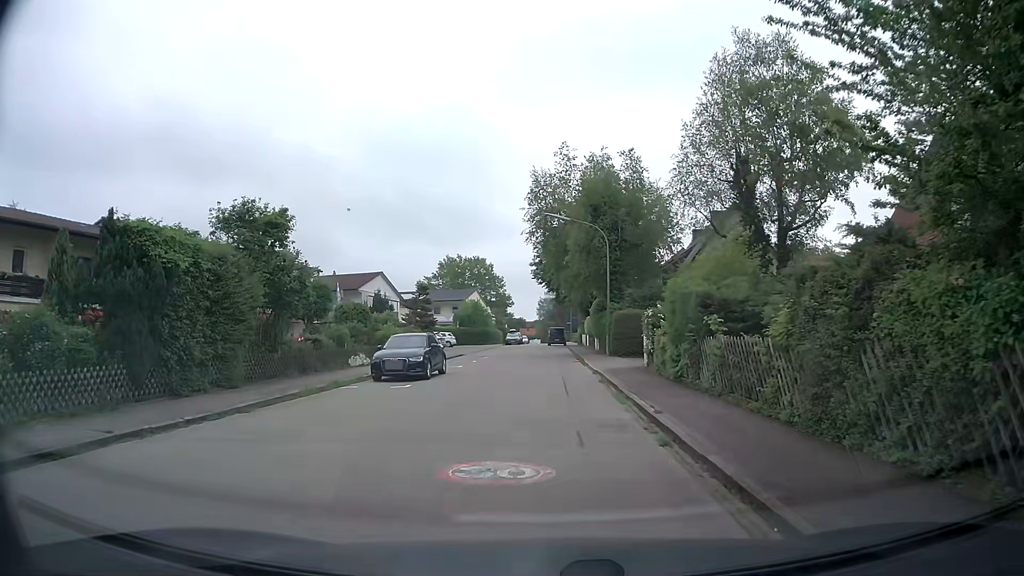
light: Day
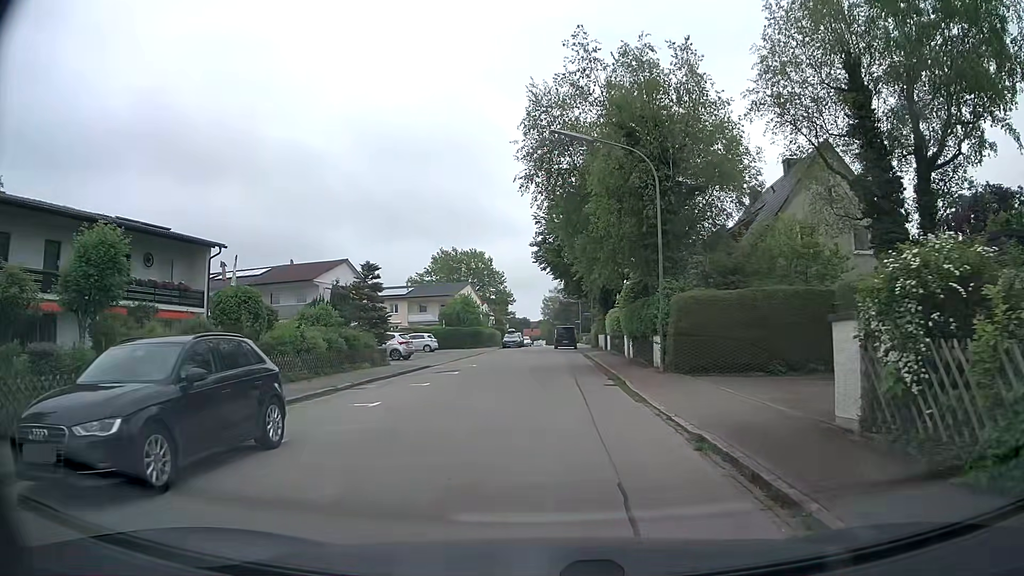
(0.0, +15.1) m; 0°
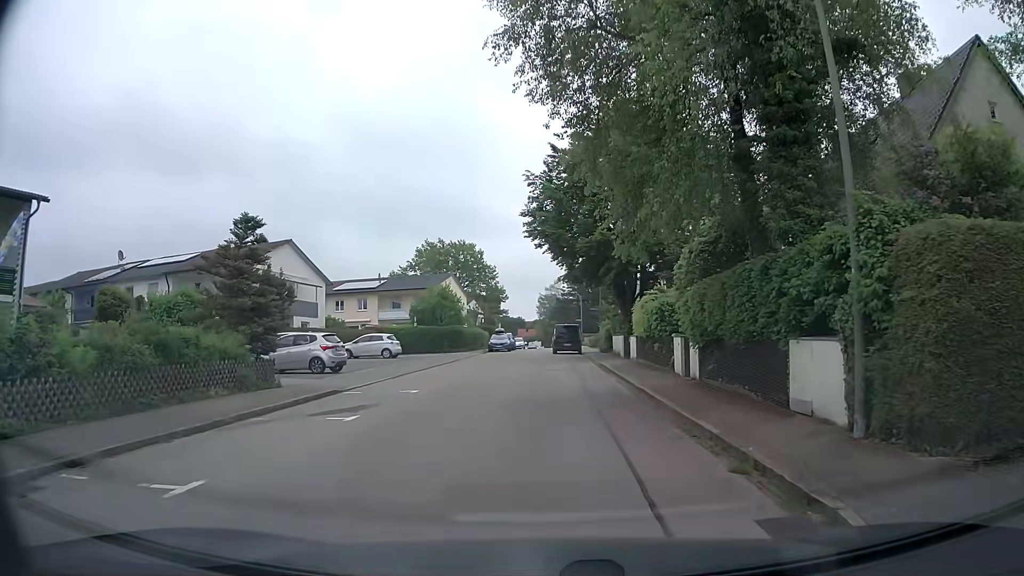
(-0.2, +13.2) m; 0°
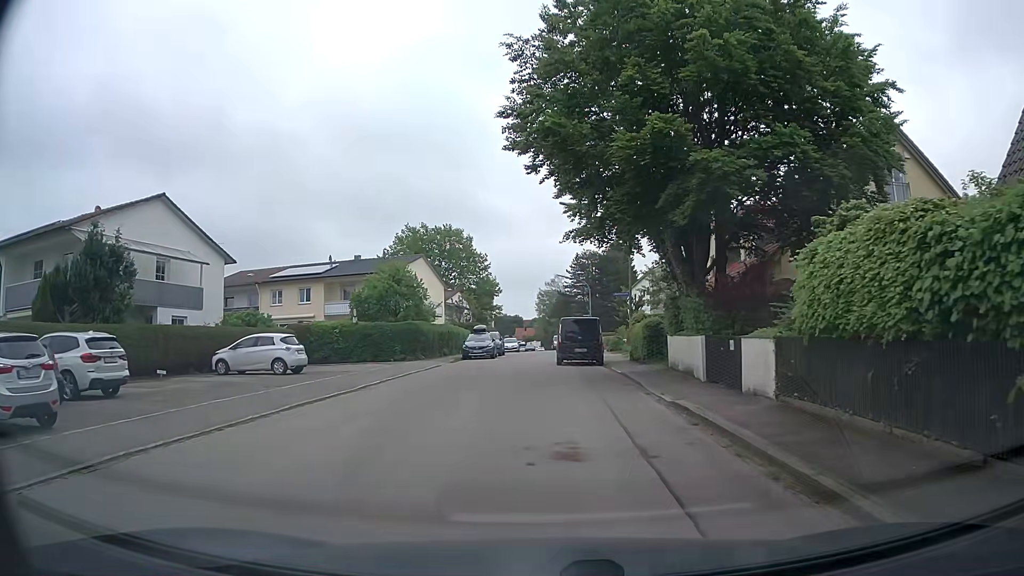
(-0.1, +17.5) m; -1°
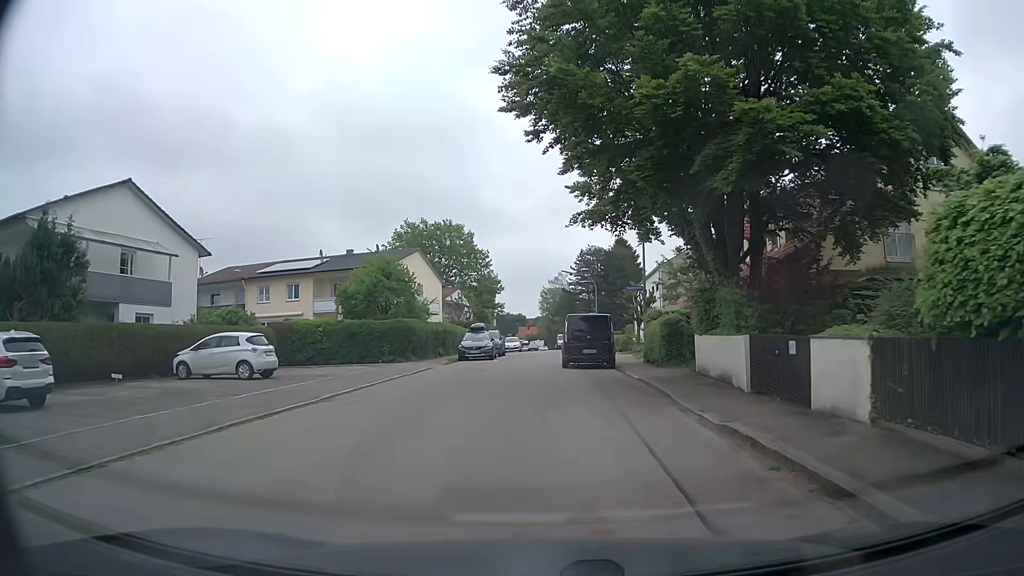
(0.0, +3.4) m; 0°
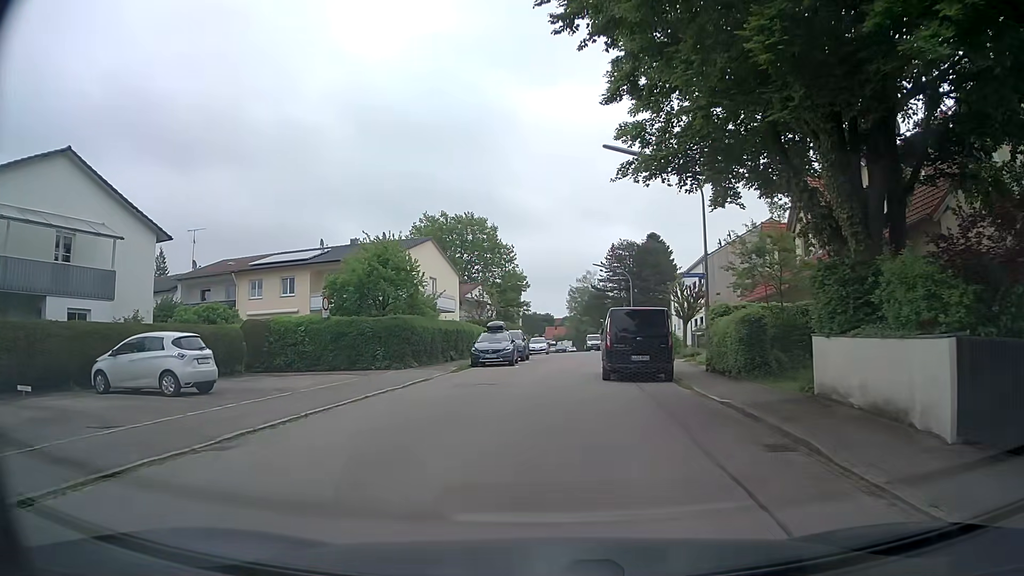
(-0.1, +6.4) m; -3°
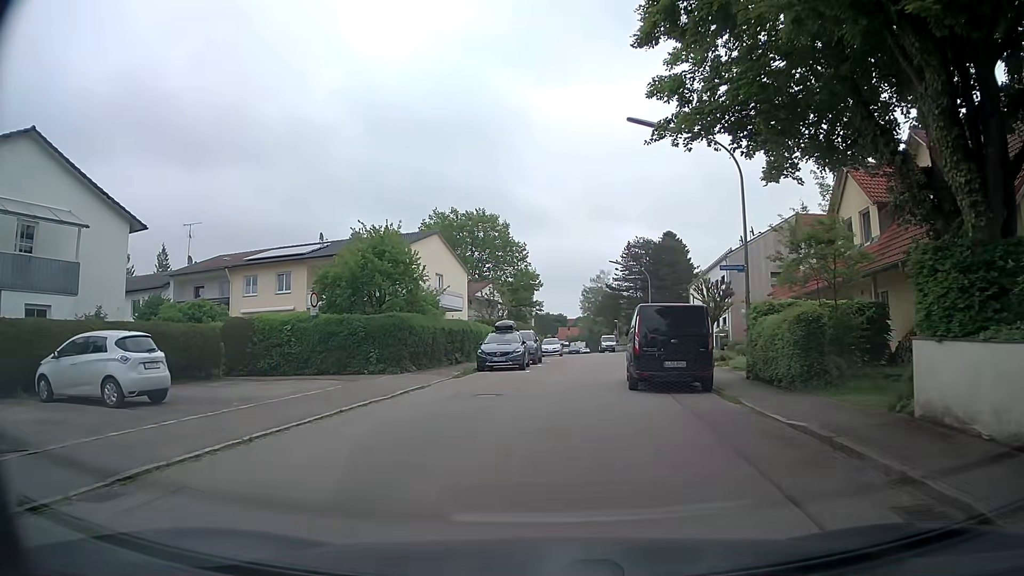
(0.0, +3.0) m; -1°
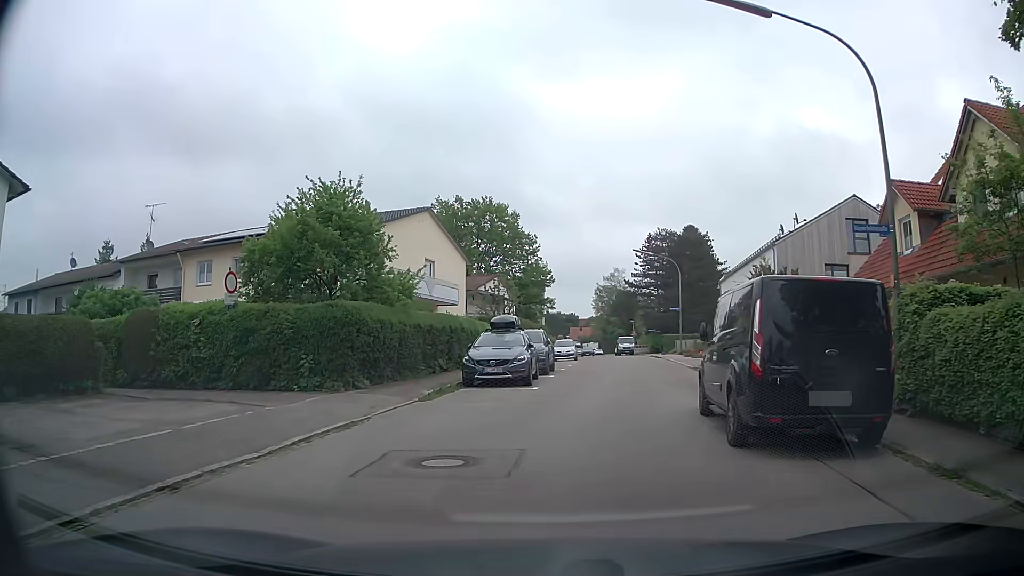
(0.0, +7.8) m; 0°
(0, +10) (+2, +20) (+3, +30) (+4, +40) (+5, +50) (+6, +60) (+6, +70) (+6, +80) (+6, +90) (+8, +100) m
